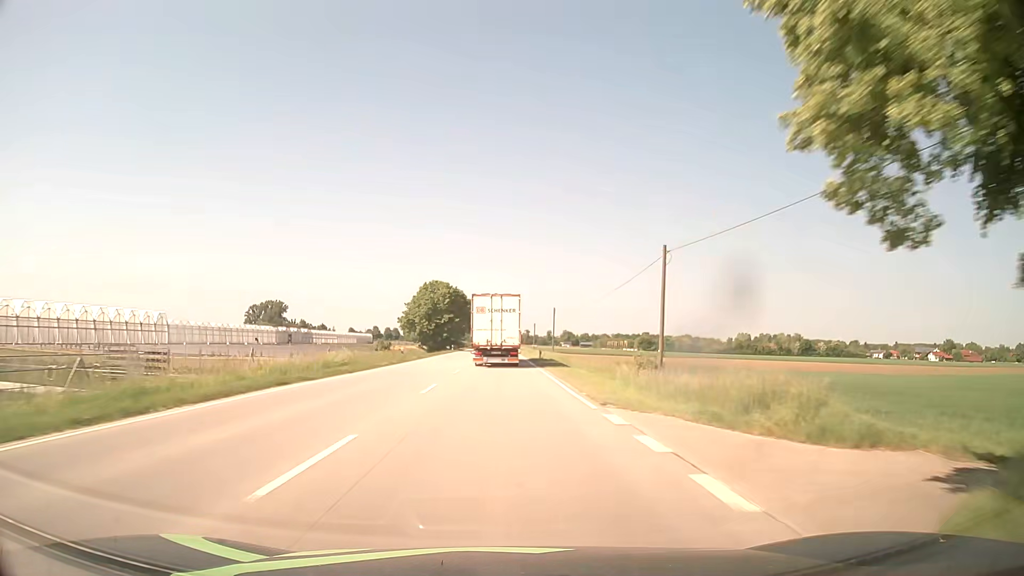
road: primary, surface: asphalt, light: Day
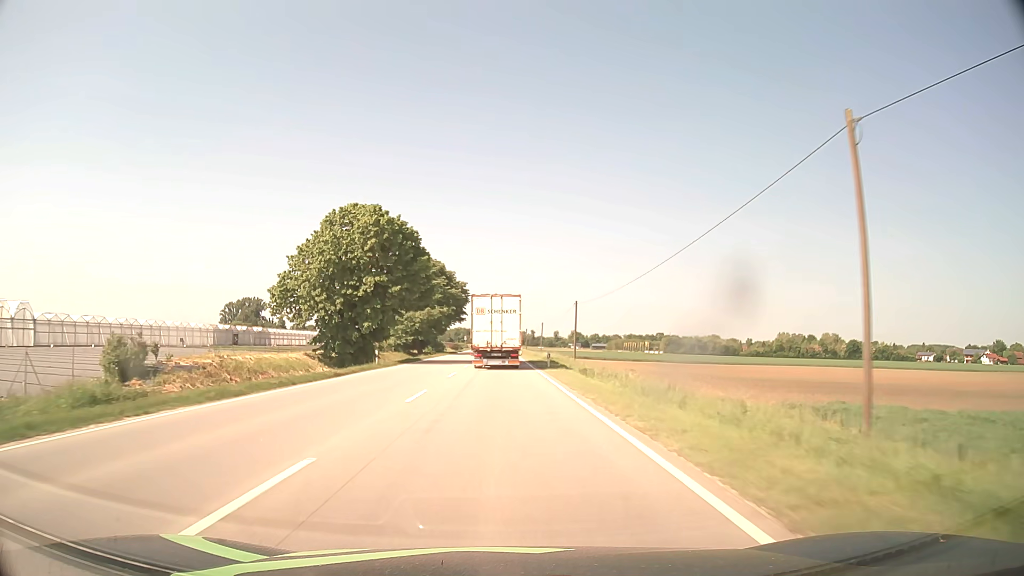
(-0.2, +61.9) m; 0°
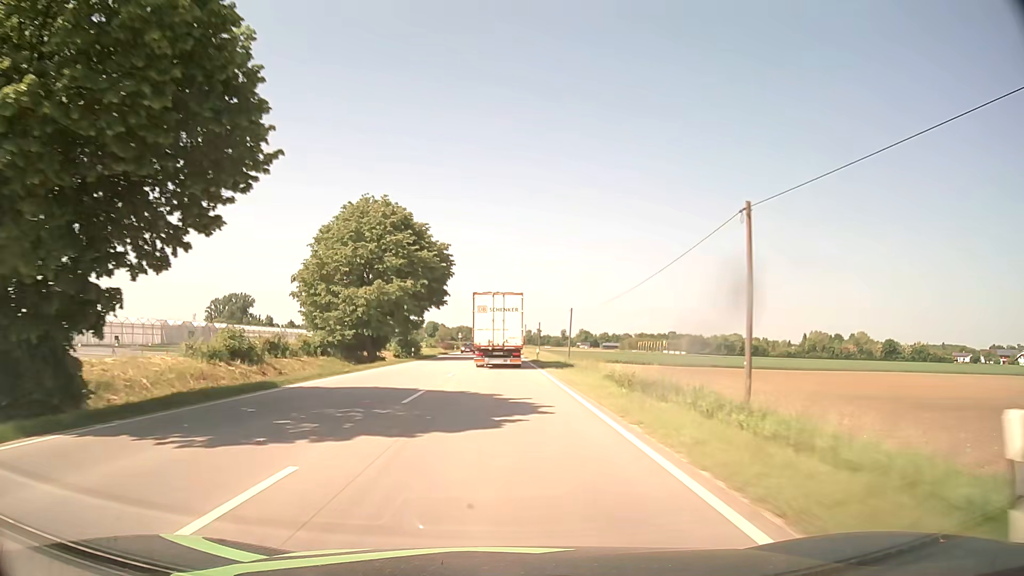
(-0.1, +36.5) m; 0°
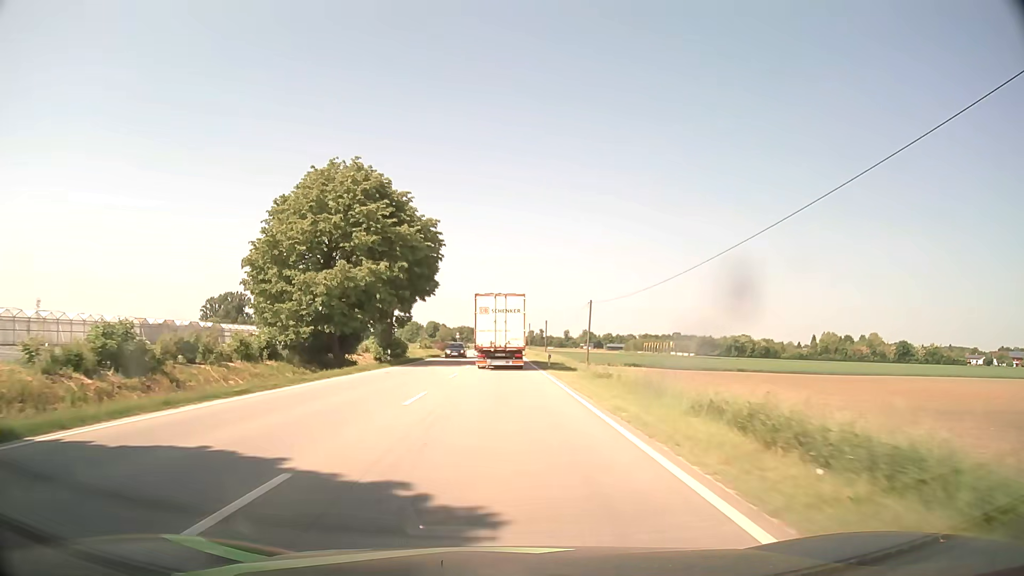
(0.0, +12.1) m; 0°
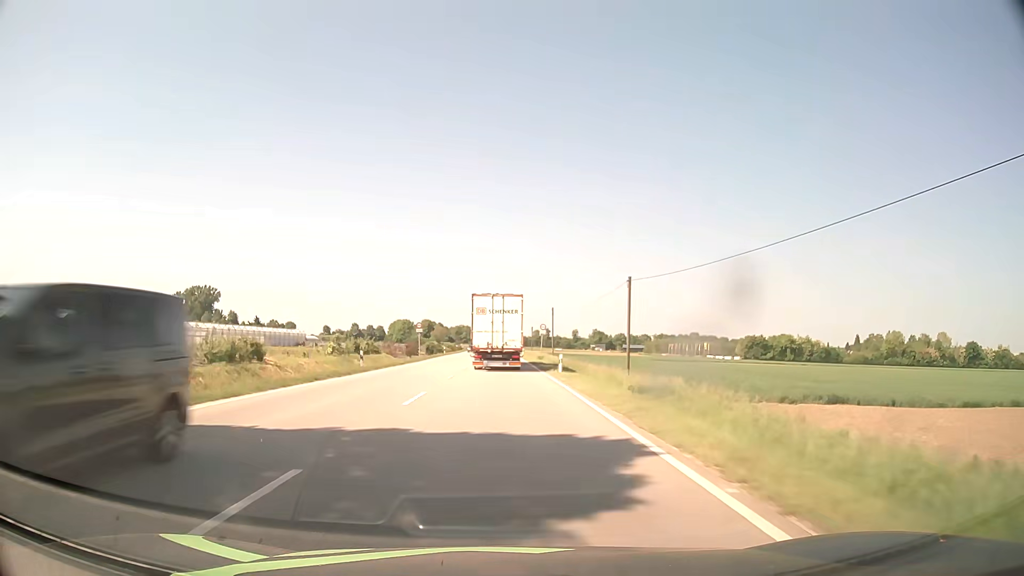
(-0.1, +59.8) m; 0°
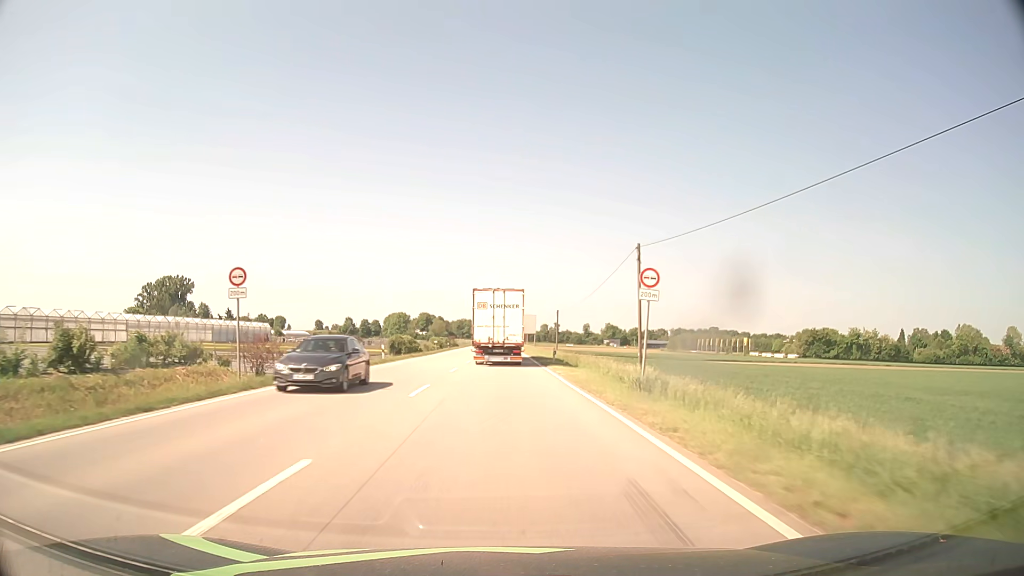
(-0.1, +47.0) m; 0°
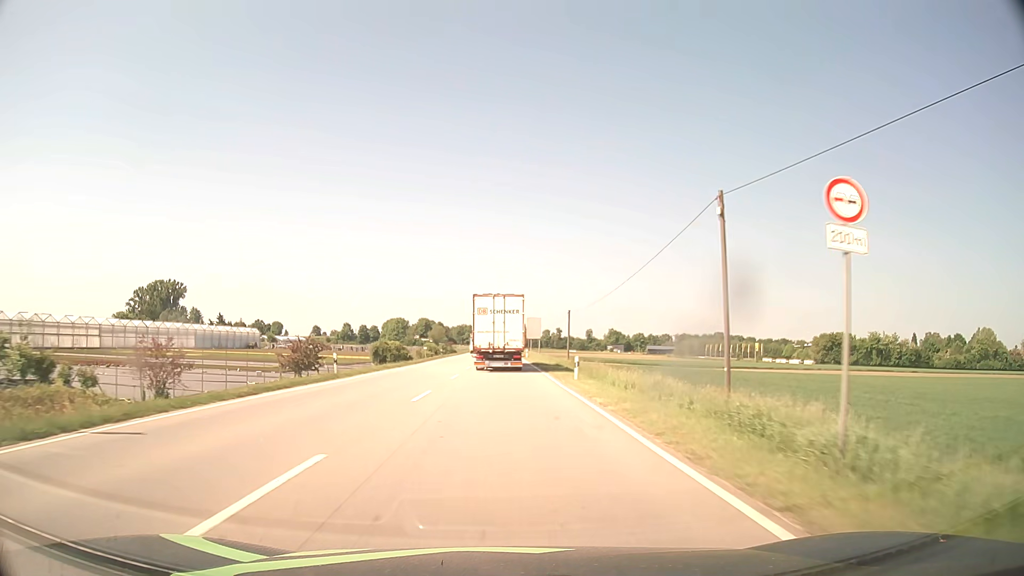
(0.0, +11.7) m; 0°
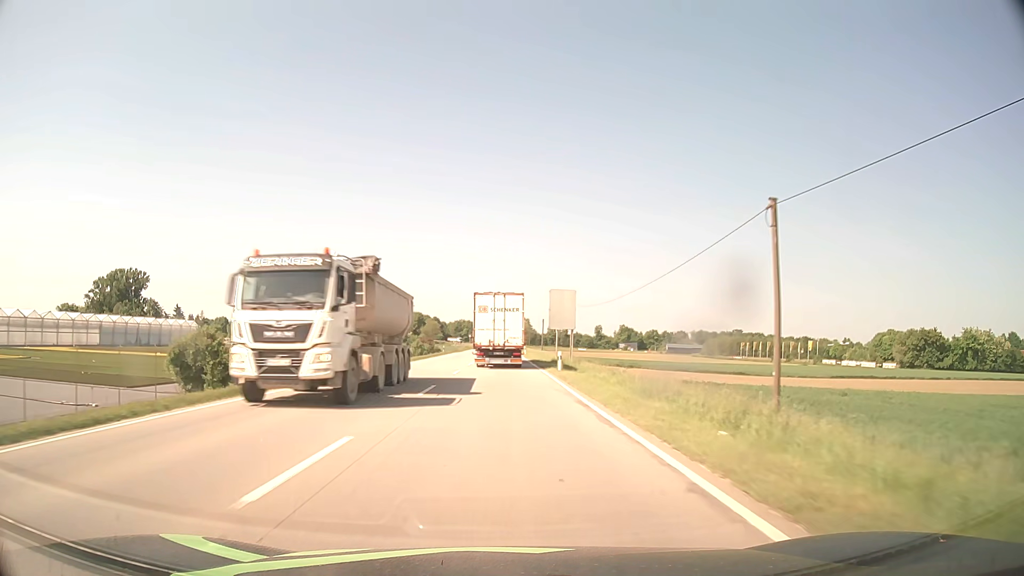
(-0.1, +46.4) m; 0°
(0, +10) (0, +20) (0, +30) (0, +40) (0, +50) (0, +60) (0, +70) (0, +80) (0, +90) (-1, +100) m
